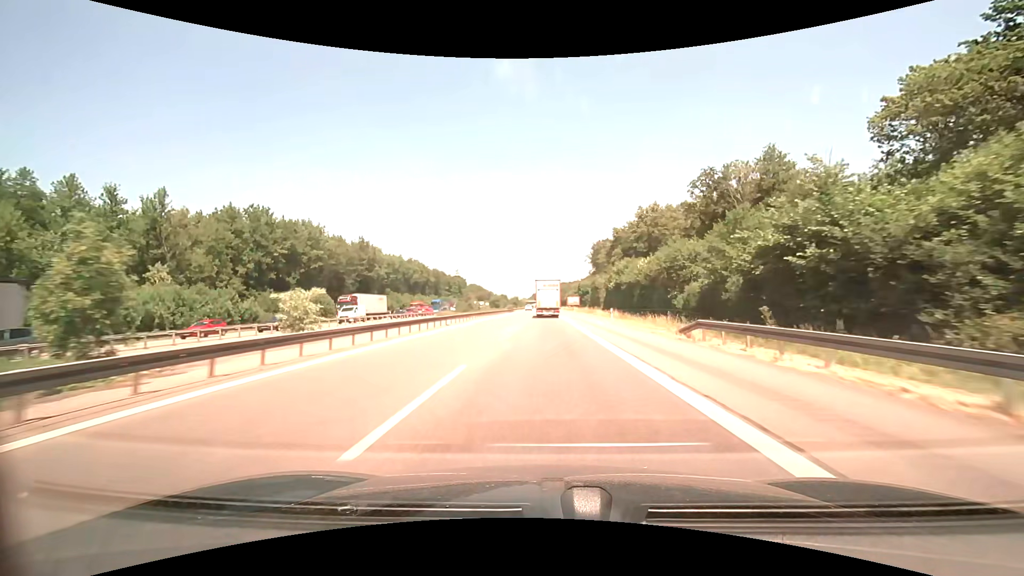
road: motorway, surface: asphalt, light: Day
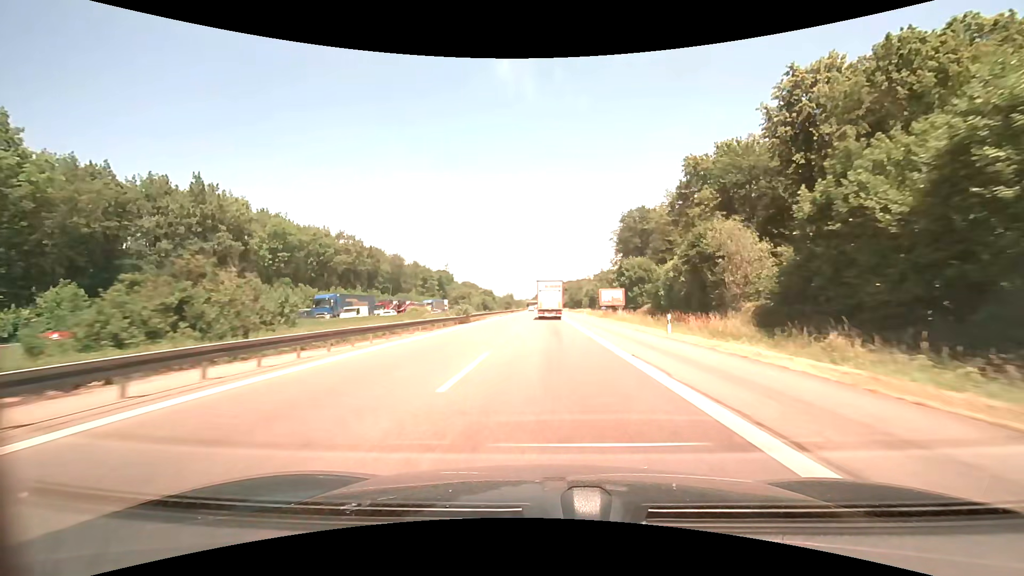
(-0.6, +68.7) m; -1°
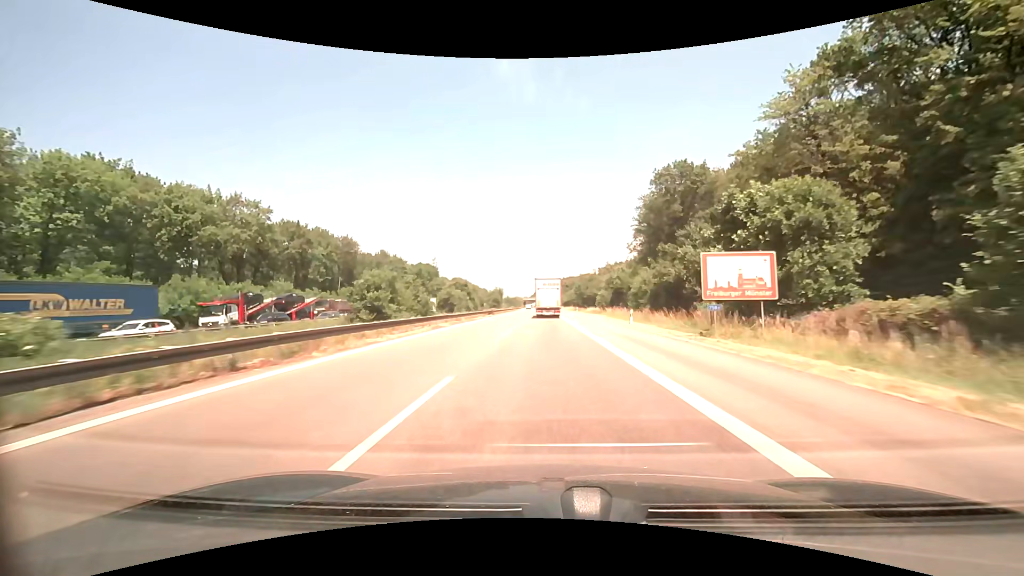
(+0.2, +41.1) m; 0°
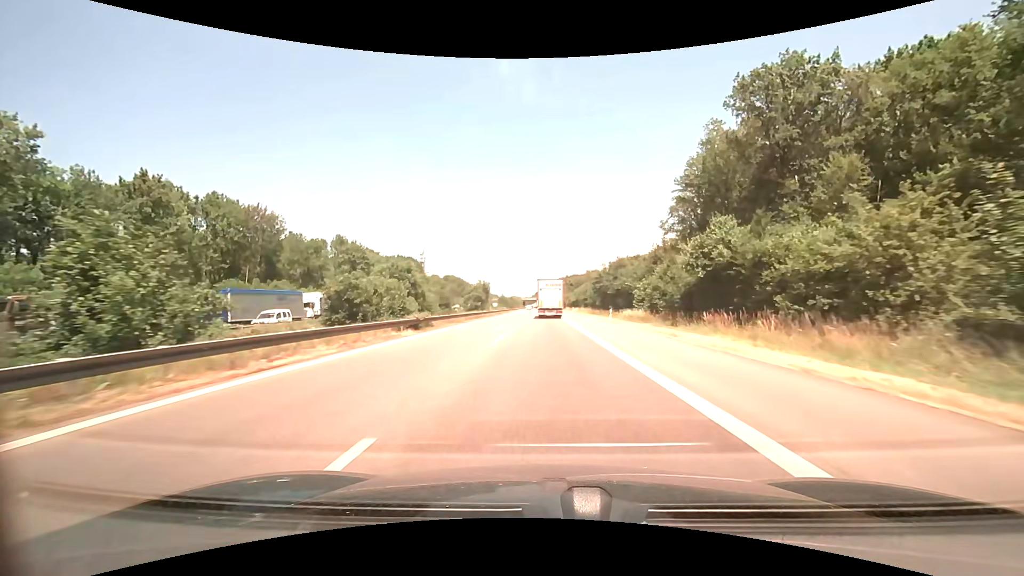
(-0.1, +40.0) m; 0°
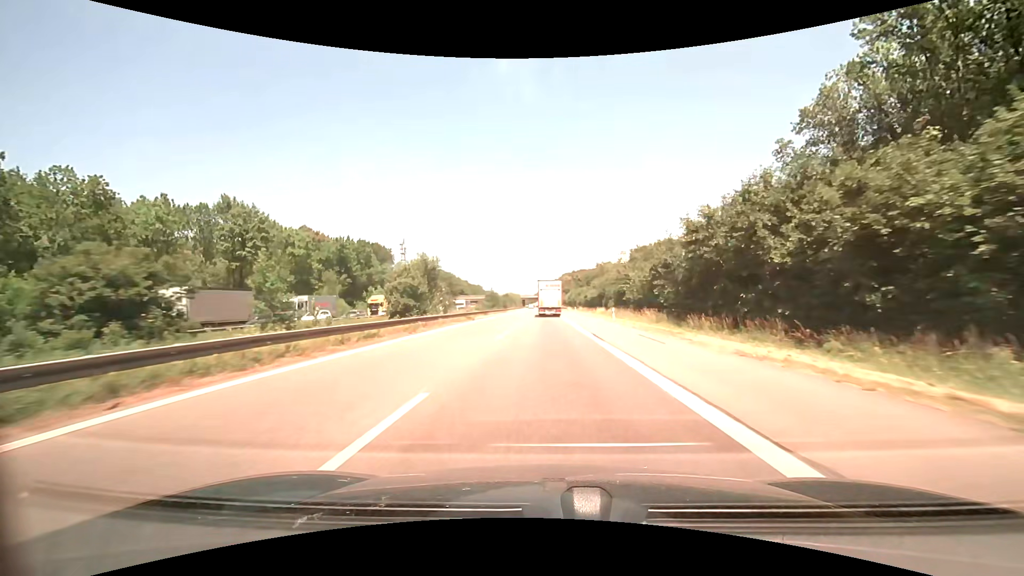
(-0.1, +51.5) m; 0°
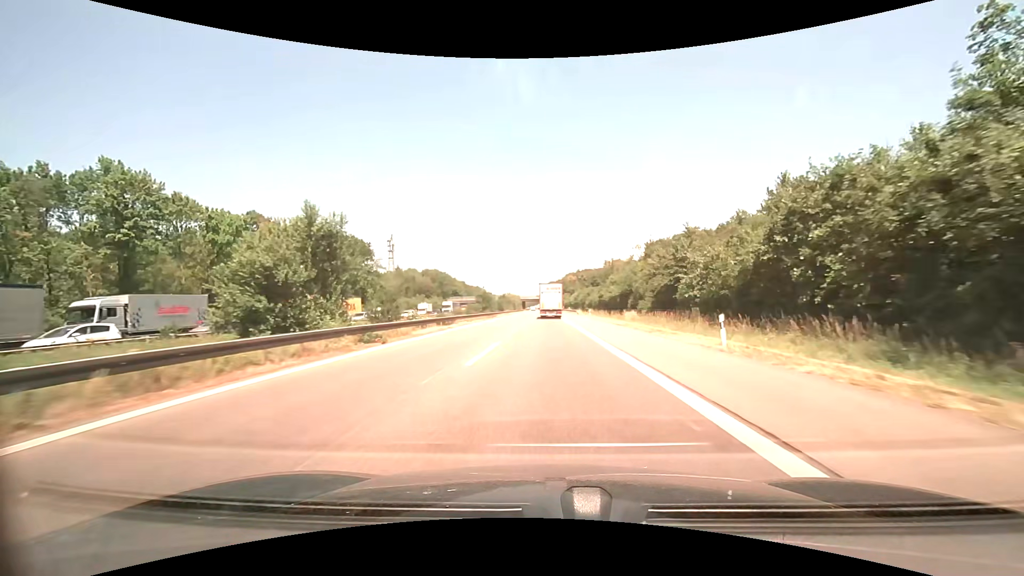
(-0.1, +25.3) m; 0°
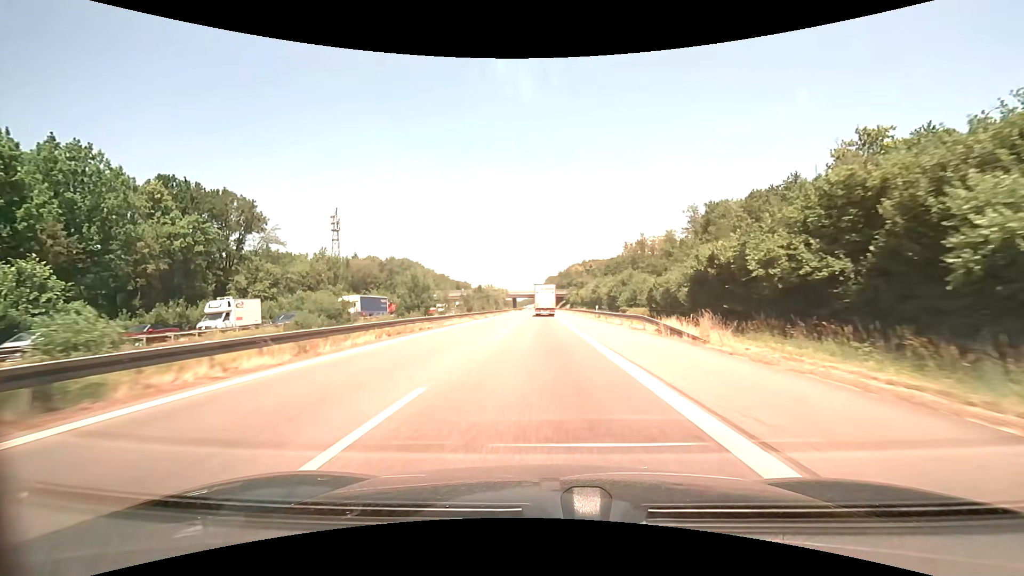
(+0.3, +63.9) m; 0°
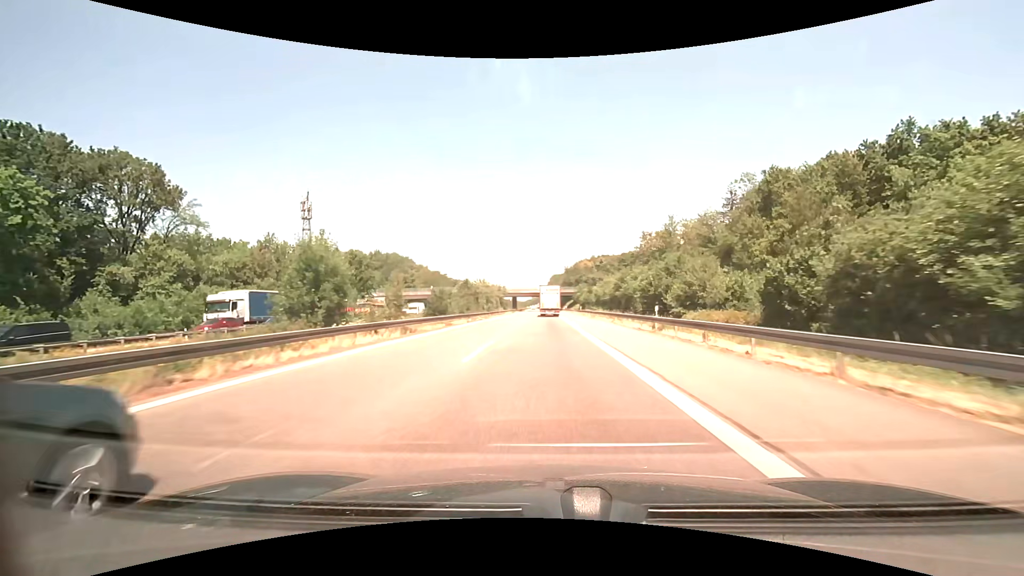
(-0.1, +25.9) m; -1°
(0, +10) (0, +20) (0, +30) (0, +40) (0, +50) (0, +60) (0, +70) (0, +80) (0, +90) (0, +100) m
